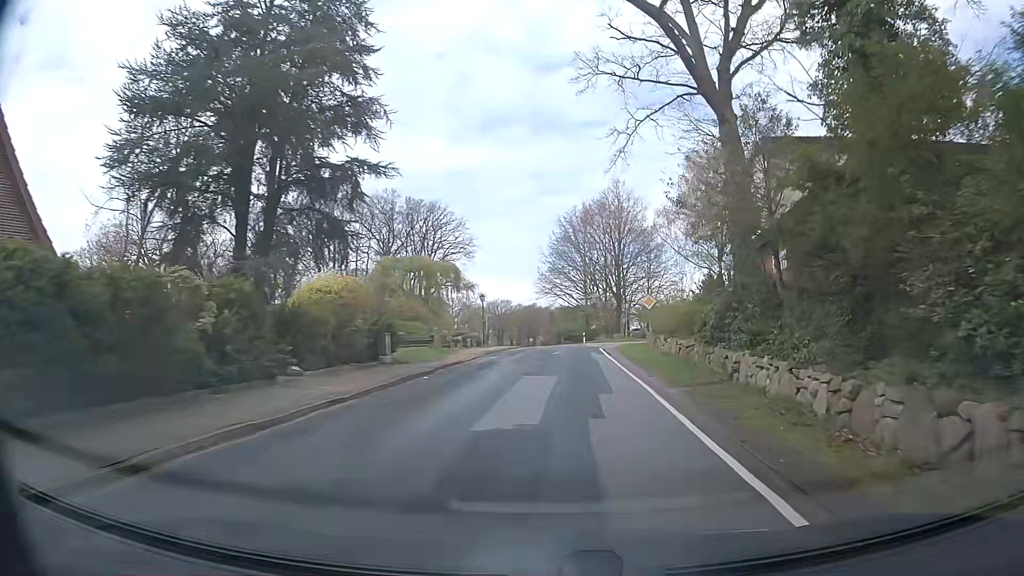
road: secondary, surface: asphalt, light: Day
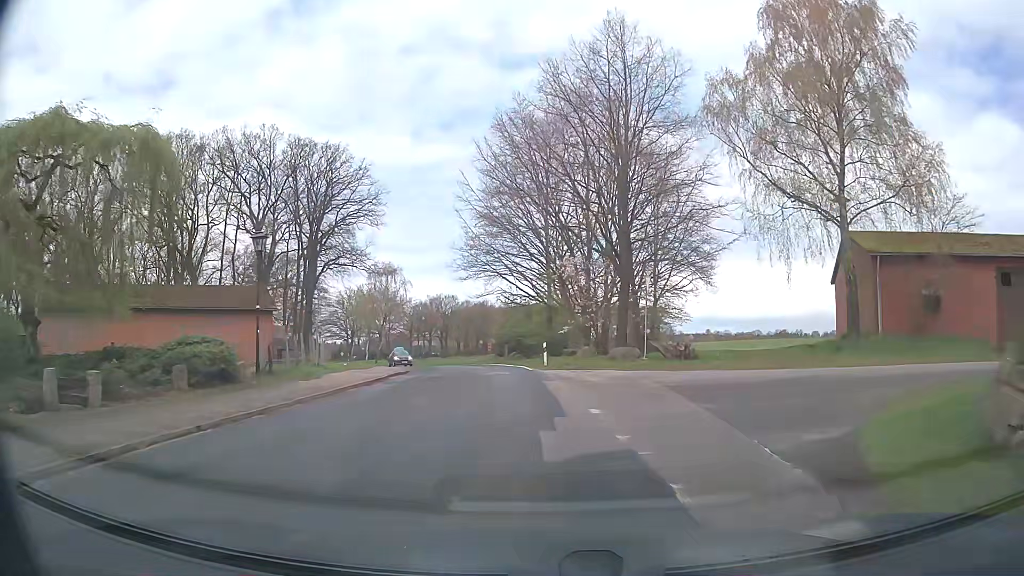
(+2.9, +37.0) m; +5°
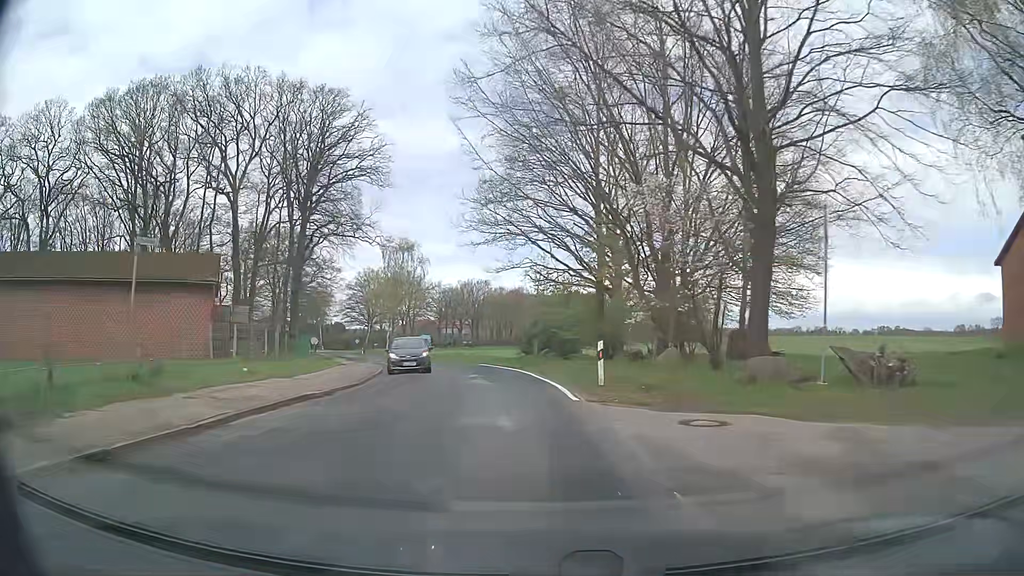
(-0.2, +15.1) m; -3°
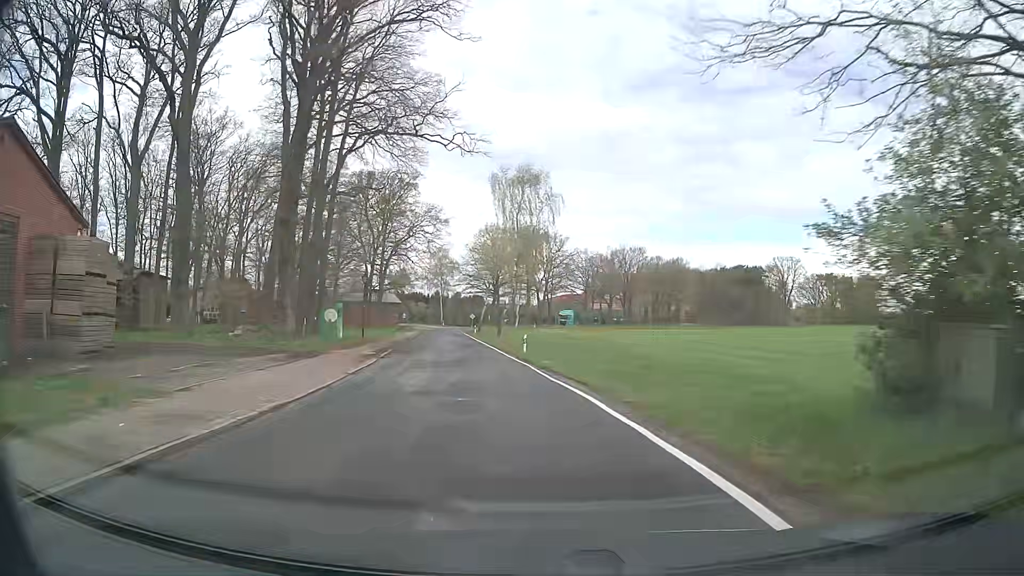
(-2.8, +30.6) m; -12°
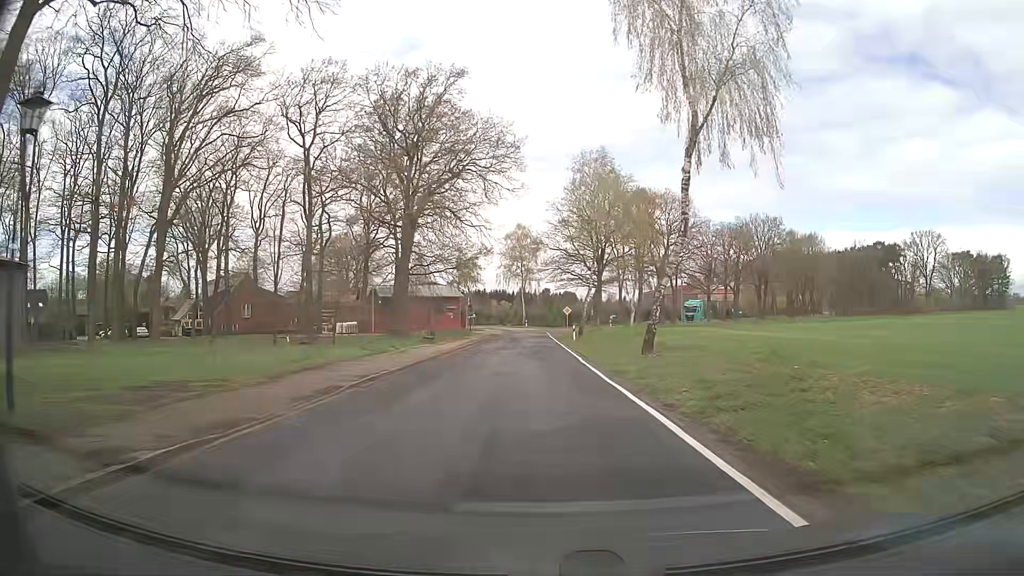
(-4.3, +38.8) m; -8°
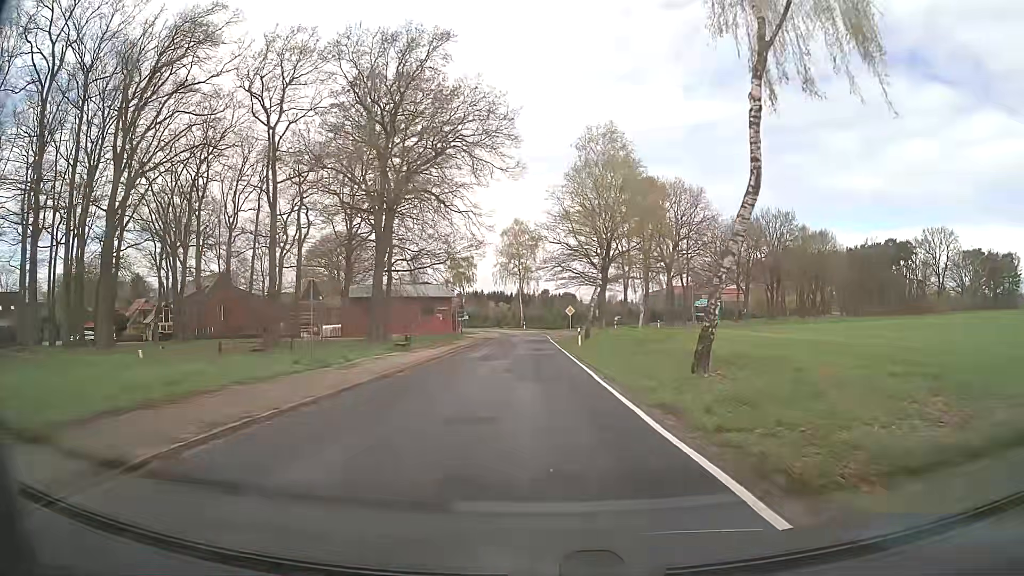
(0.0, +7.7) m; 0°
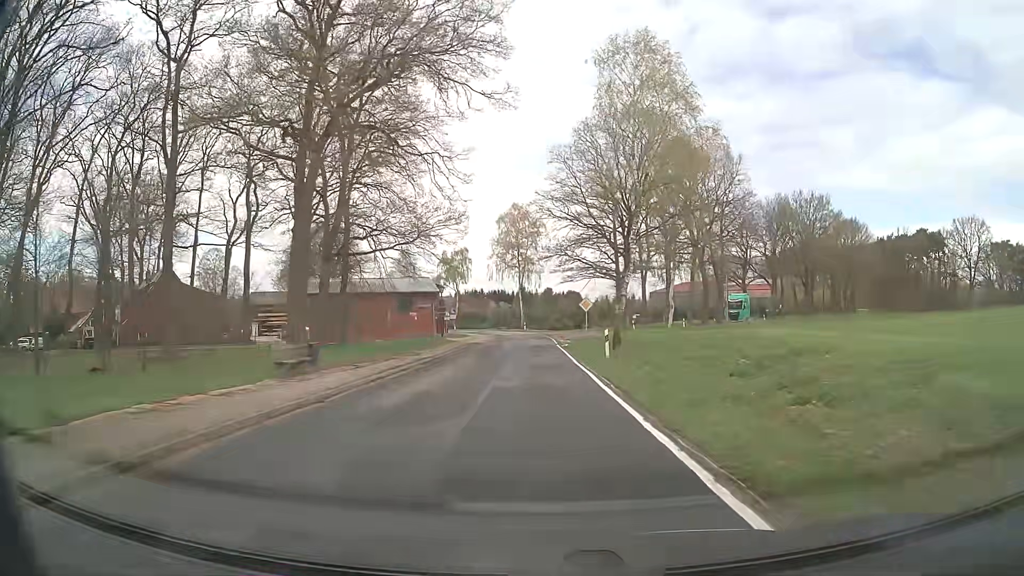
(+0.1, +15.4) m; 0°
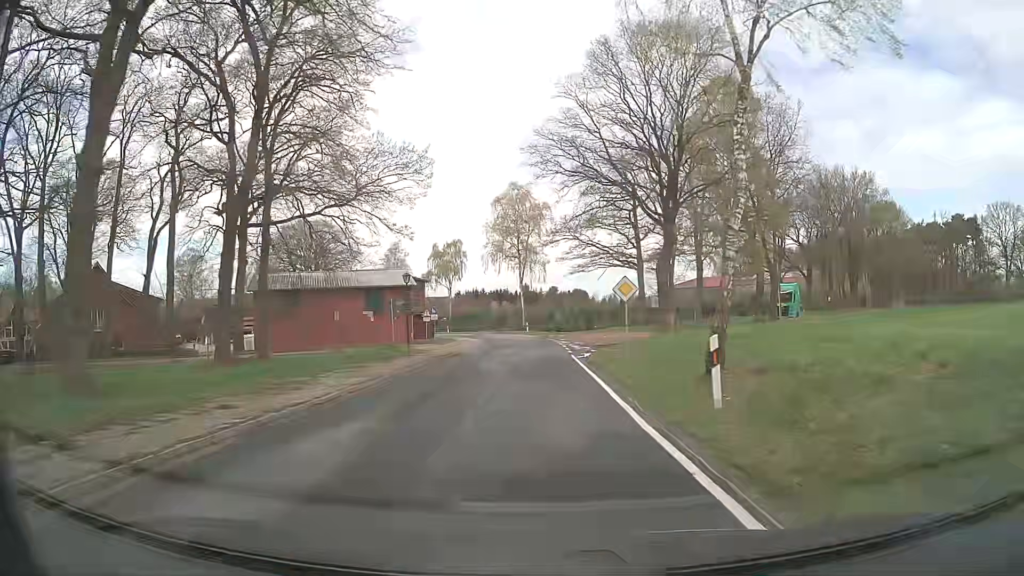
(-0.1, +15.4) m; -1°
(0, +10) (0, +20) (0, +30) (0, +40) (0, +50) (-1, +60) (-3, +70) (-5, +80) (-9, +89) (-13, +98) m
